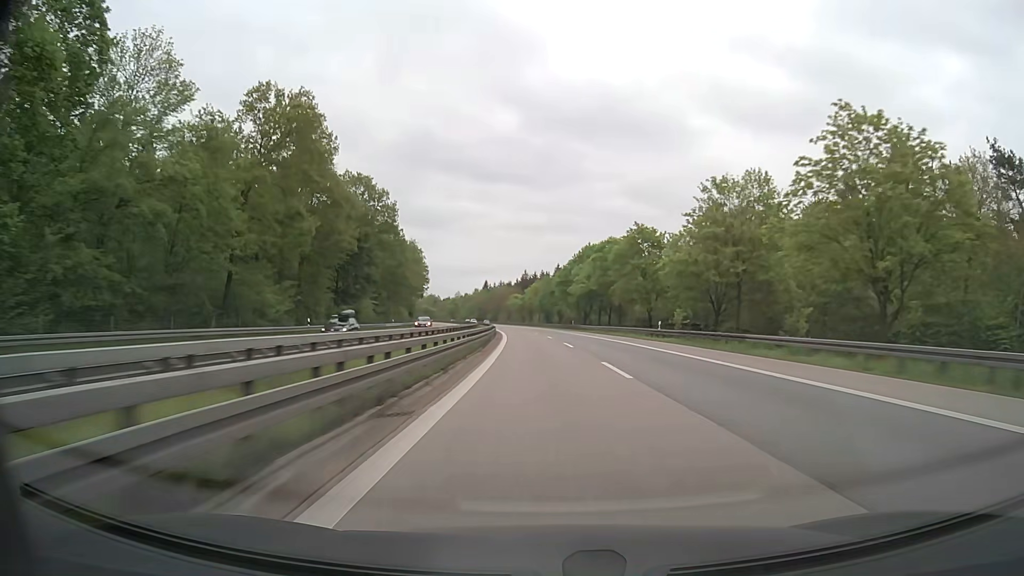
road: motorway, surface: asphalt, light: Day
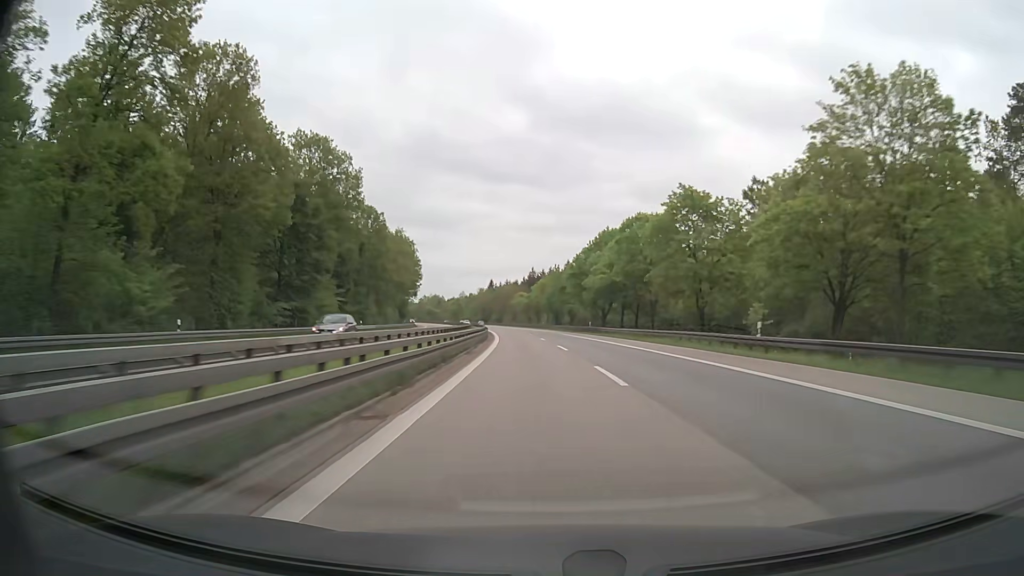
(-0.2, +20.6) m; -1°
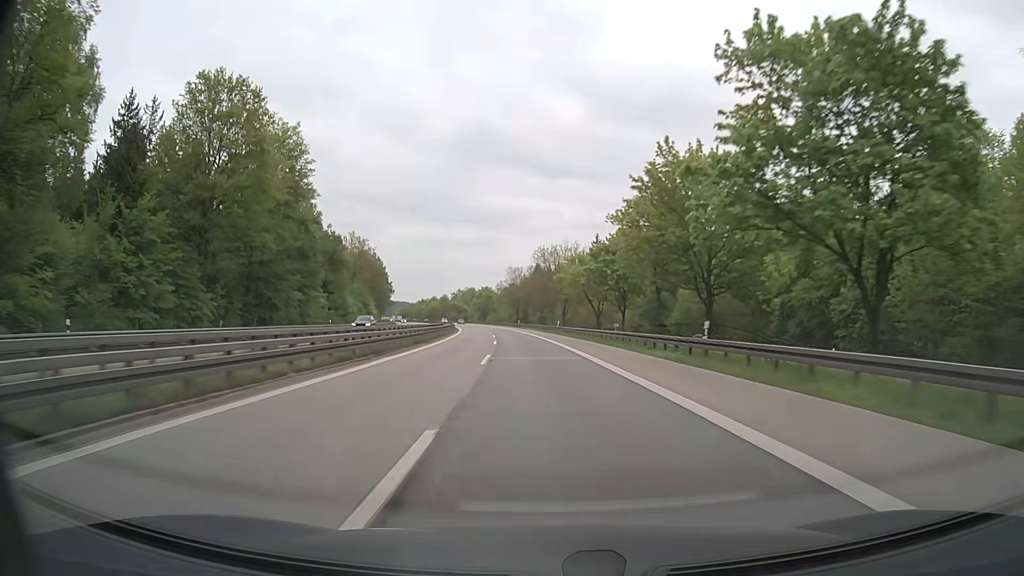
(-3.7, +103.1) m; -5°
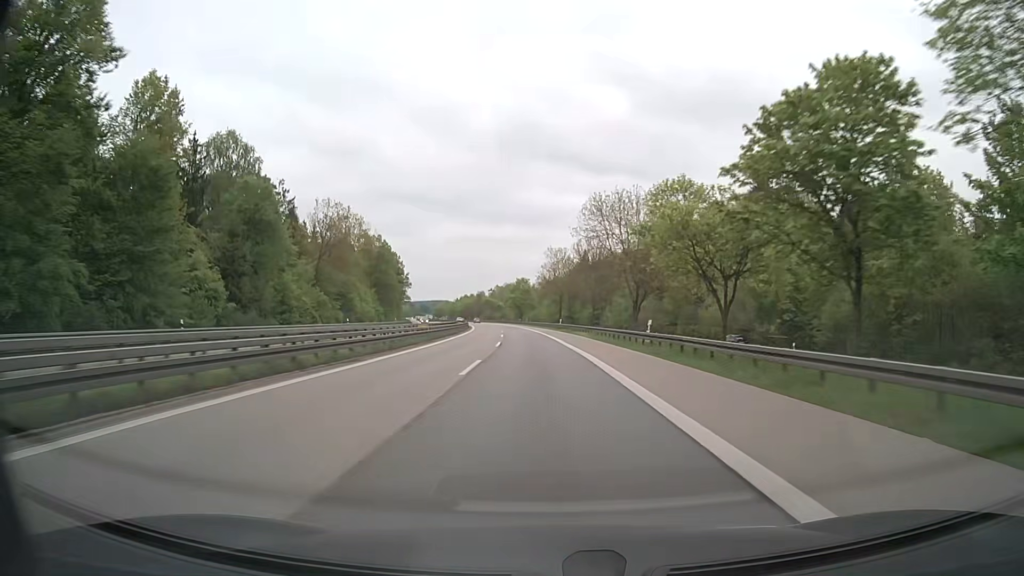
(-1.4, +41.3) m; -4°
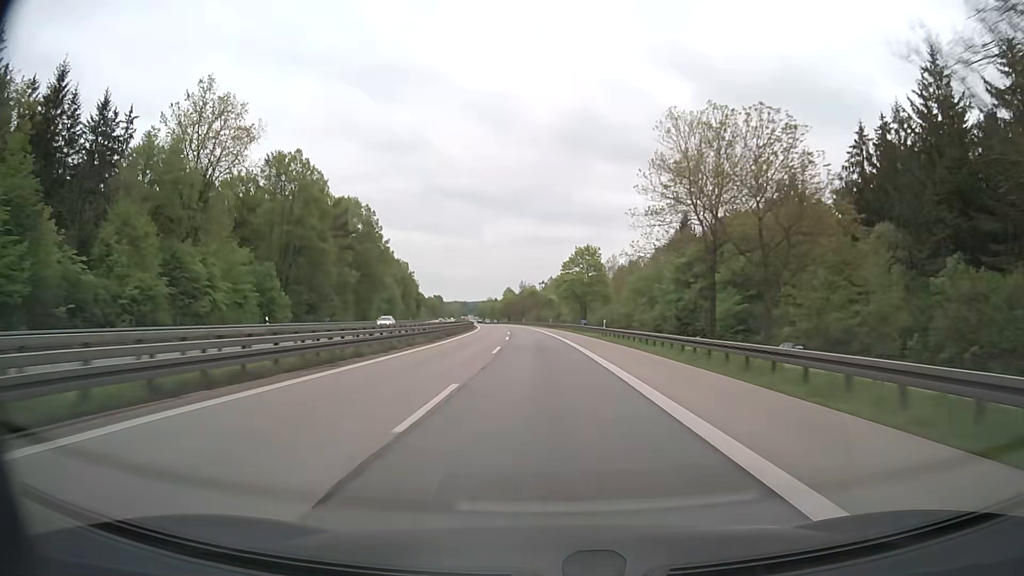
(-3.7, +82.6) m; -5°
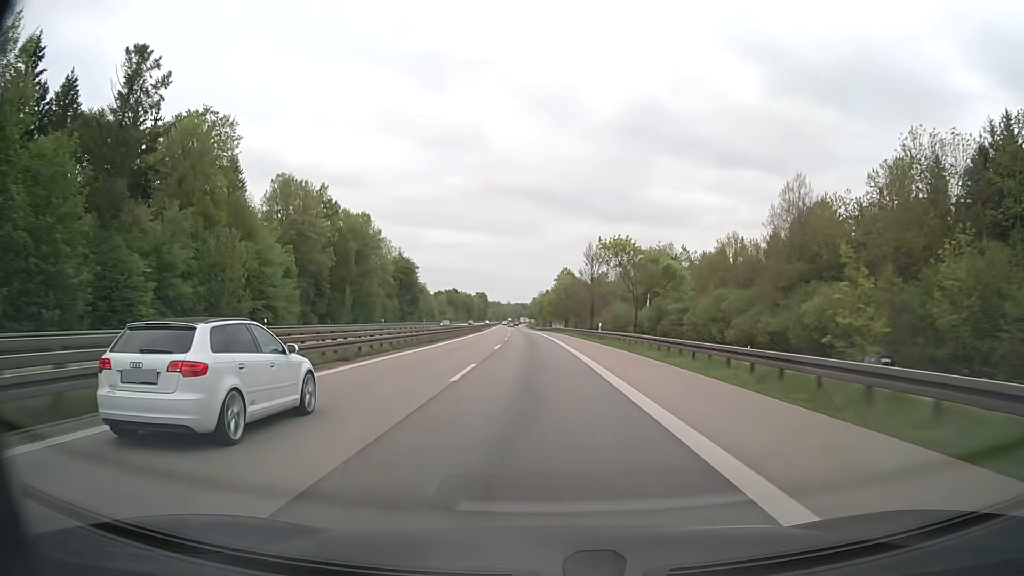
(-4.8, +103.1) m; -5°
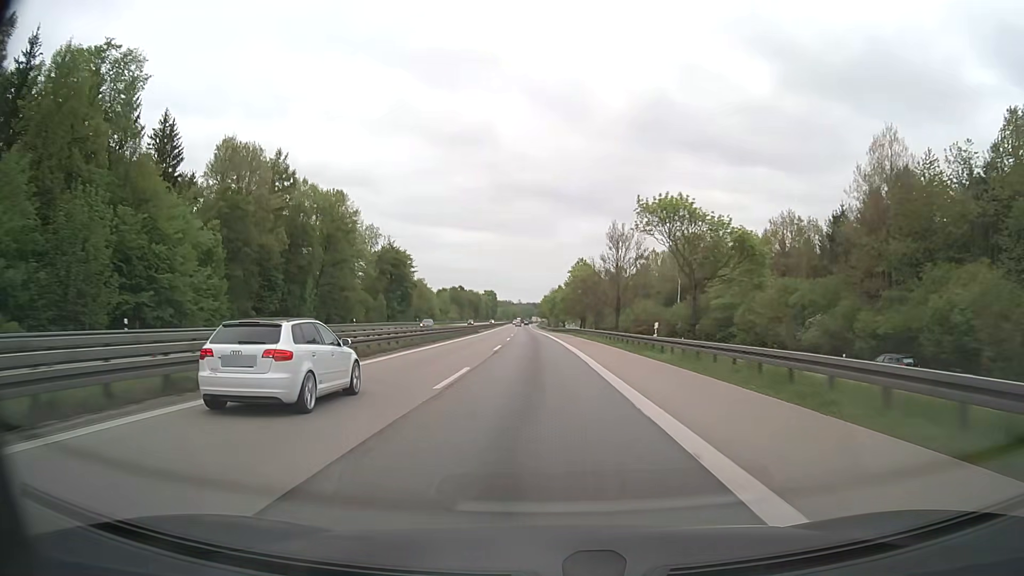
(-0.2, +20.7) m; -1°
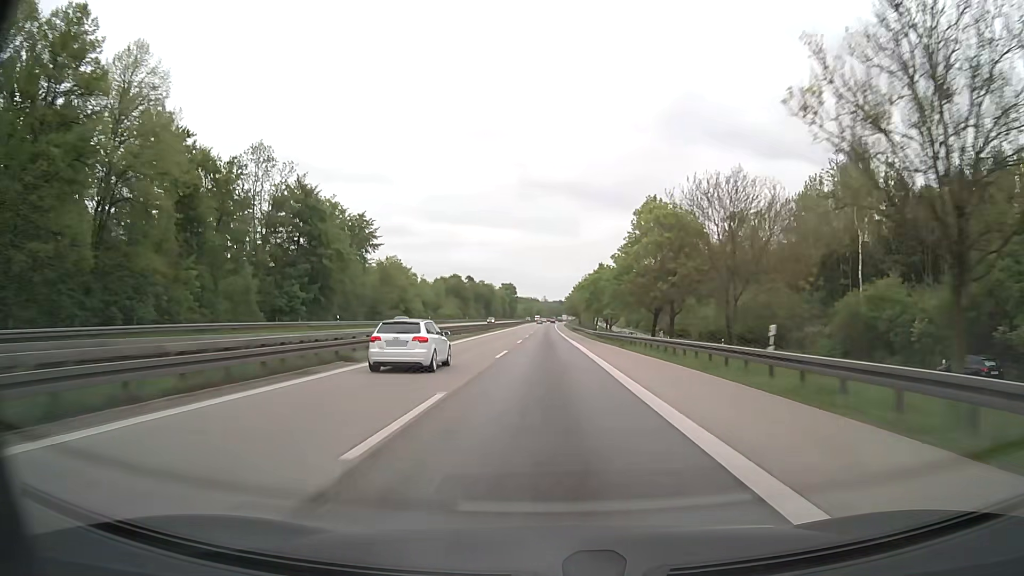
(-1.3, +62.0) m; -2°
(0, +10) (0, +20) (0, +30) (0, +40) (0, +50) (0, +60) (0, +70) (0, +80) (0, +90) (0, +100) m
